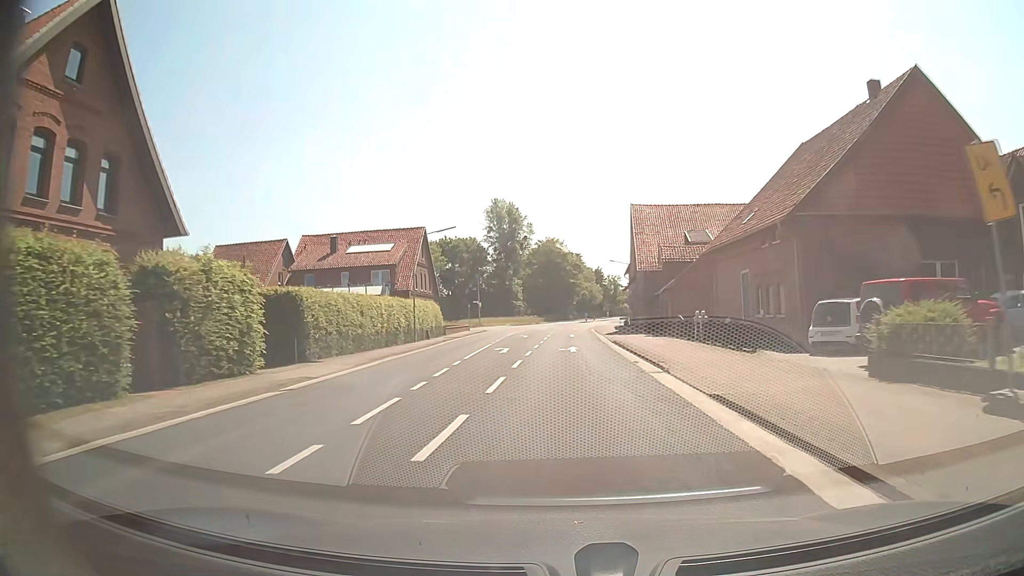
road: secondary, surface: asphalt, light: Day
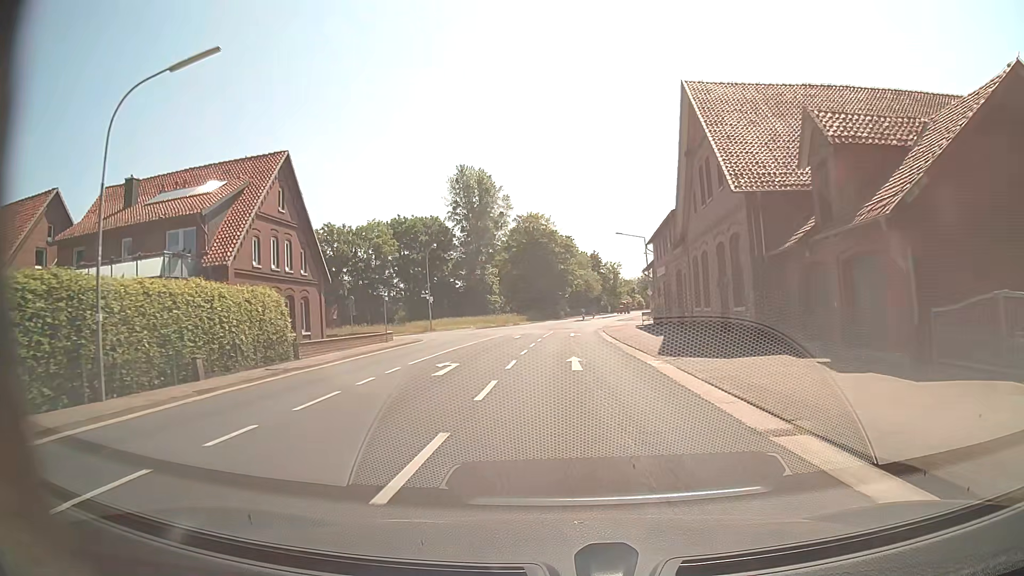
(+0.2, +31.5) m; +1°
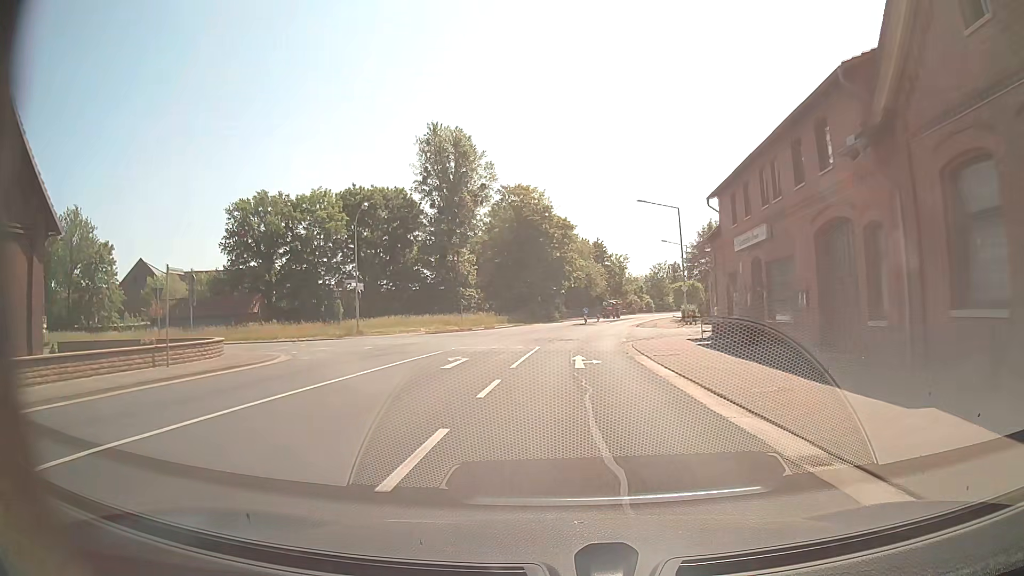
(0.0, +23.8) m; +1°
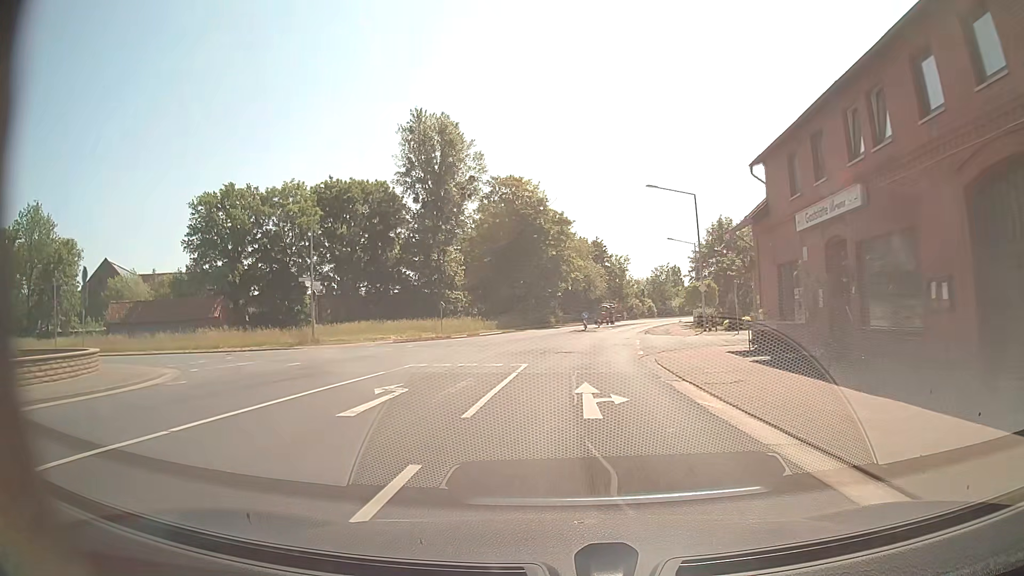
(-0.1, +8.0) m; -1°
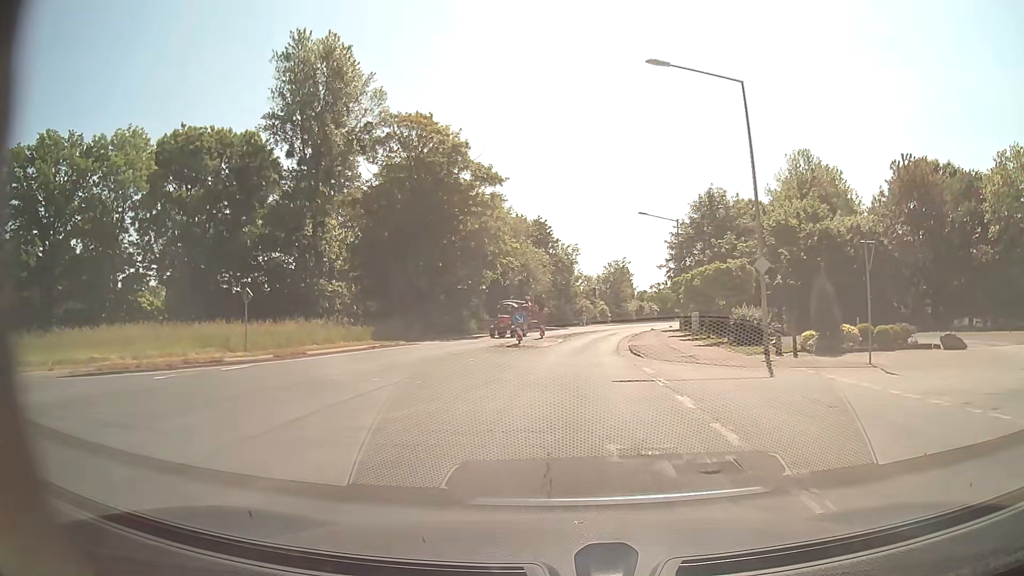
(+1.2, +23.5) m; +6°
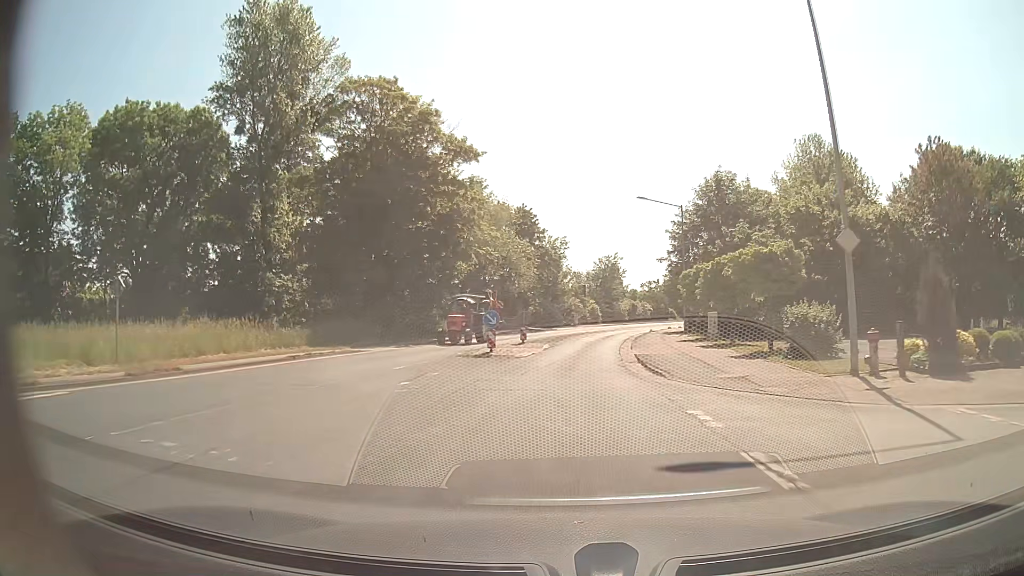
(+0.1, +7.7) m; +1°
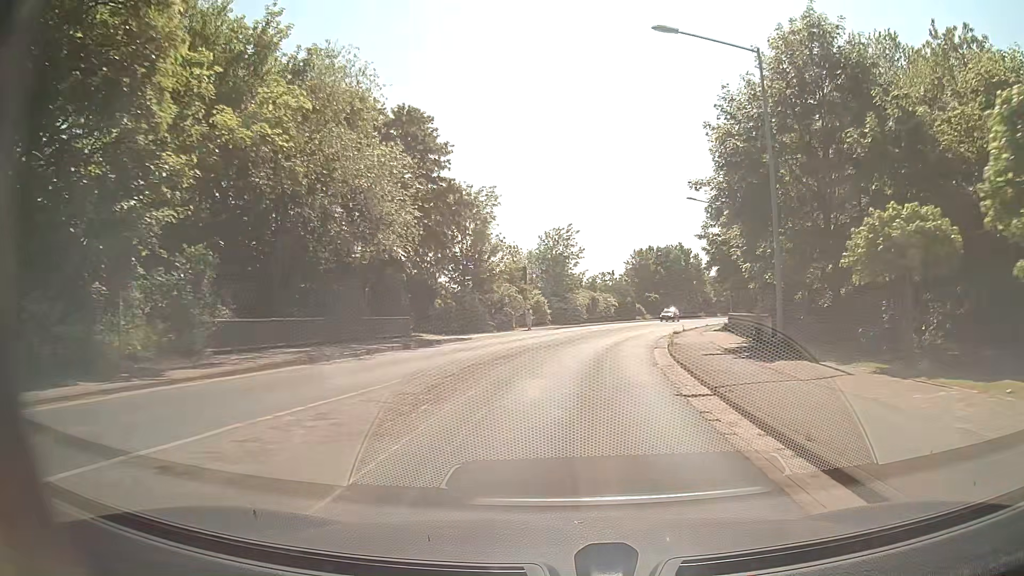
(+1.0, +30.3) m; +5°
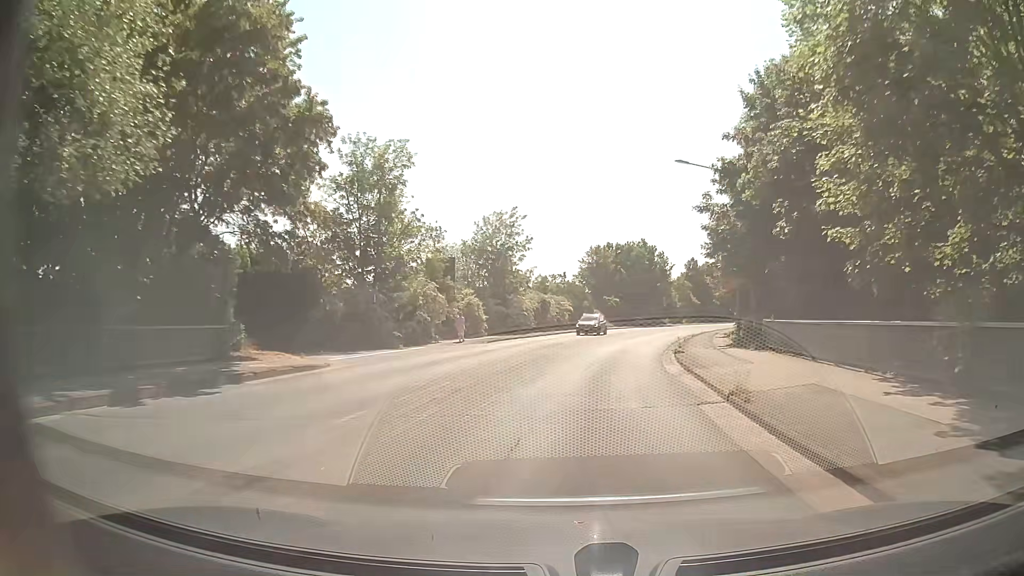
(+0.5, +15.0) m; +4°
(0, +10) (+1, +20) (+3, +30) (+5, +40) (+7, +49) (+10, +59) (+13, +68) (+17, +78) (+21, +87) (+25, +96) m
